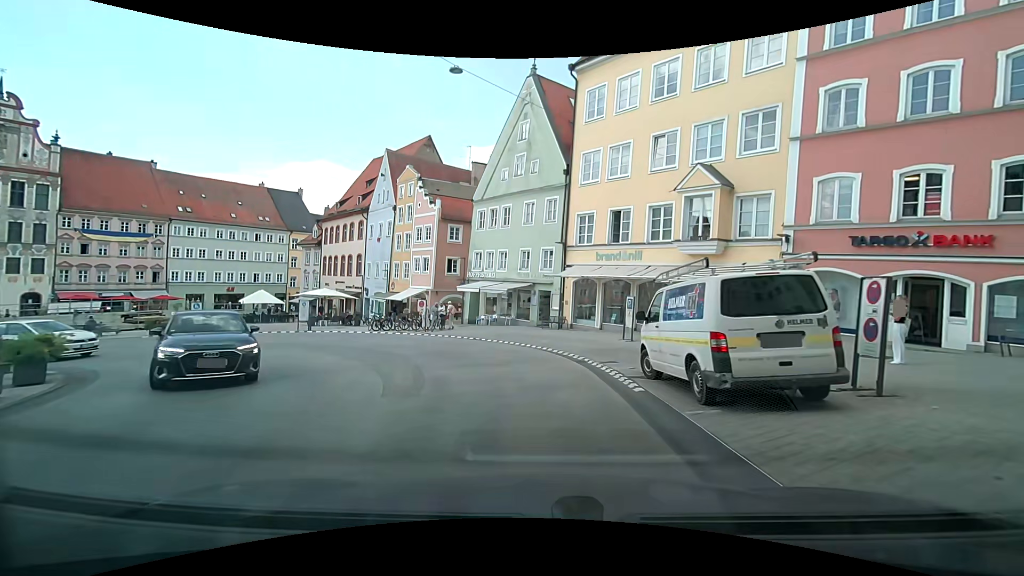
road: secondary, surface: asphalt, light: Day
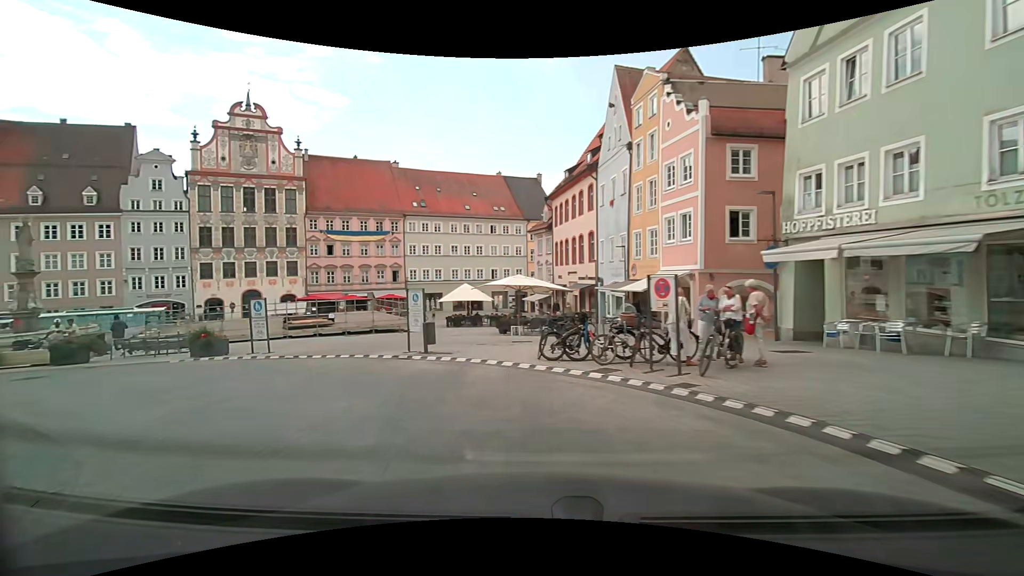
(-2.0, +18.9) m; -28°
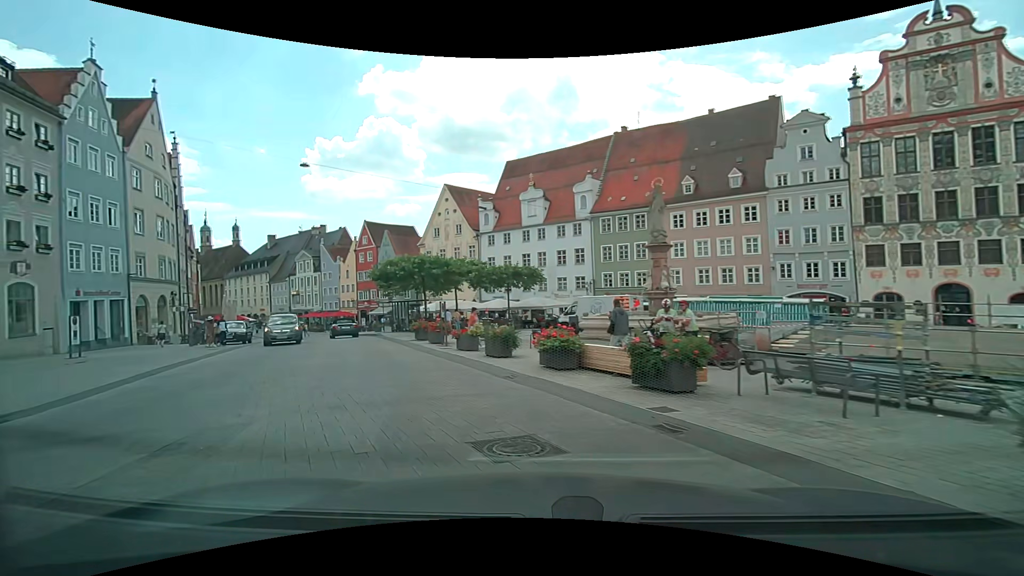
(-8.0, +12.1) m; -67°
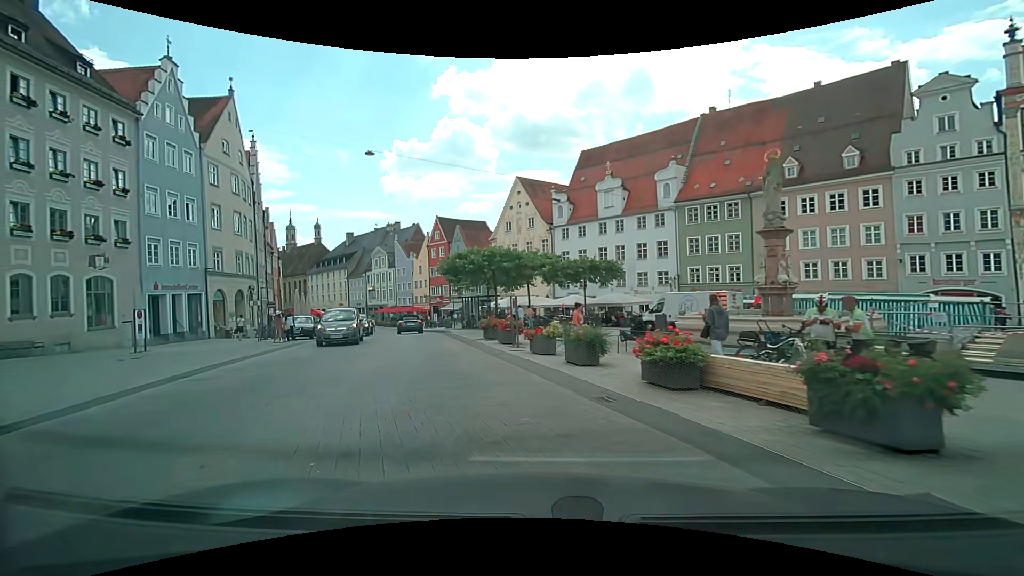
(-0.2, +2.9) m; -7°
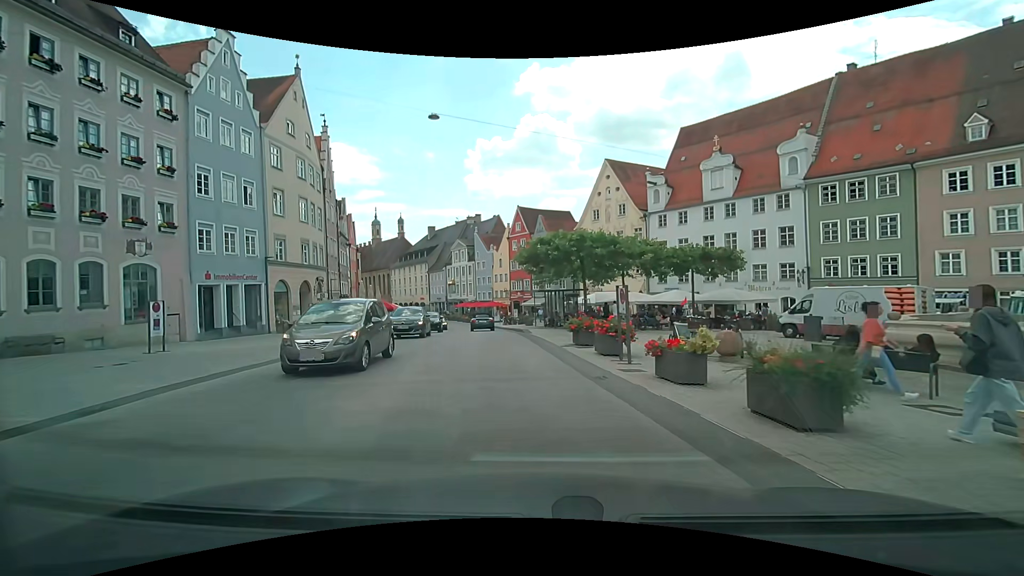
(-0.6, +5.9) m; -10°
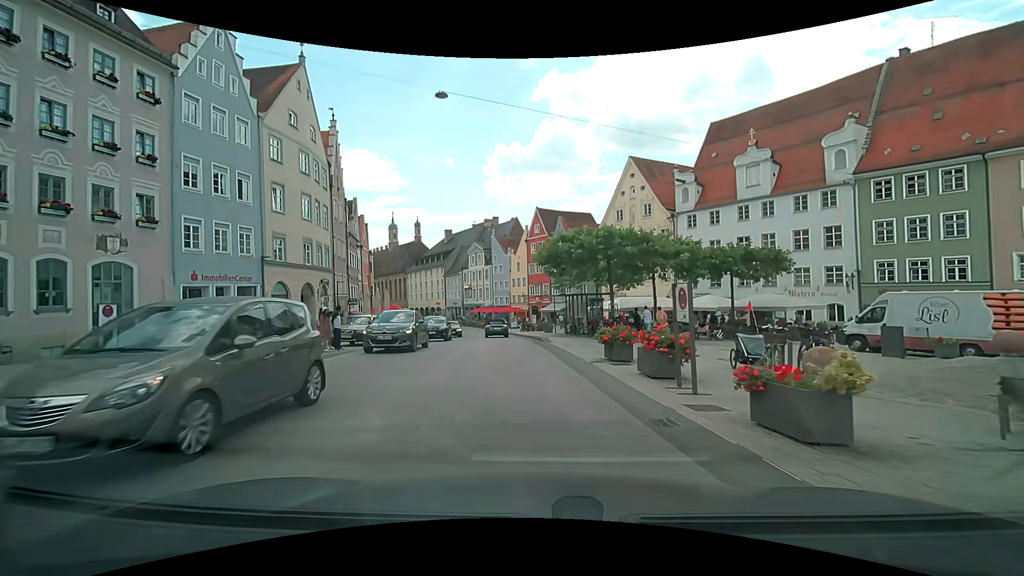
(0.0, +3.3) m; -1°
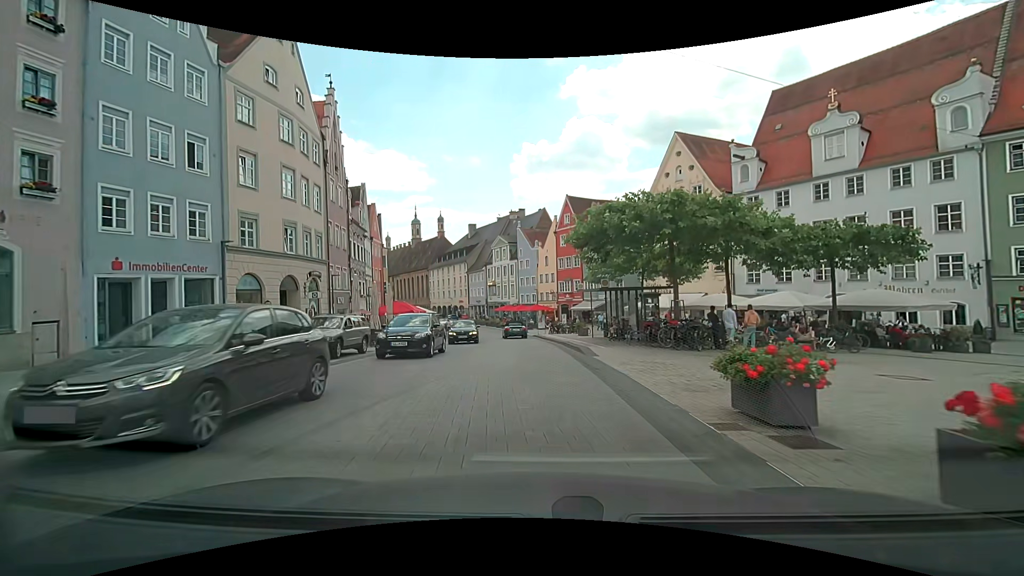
(-0.3, +7.4) m; -4°
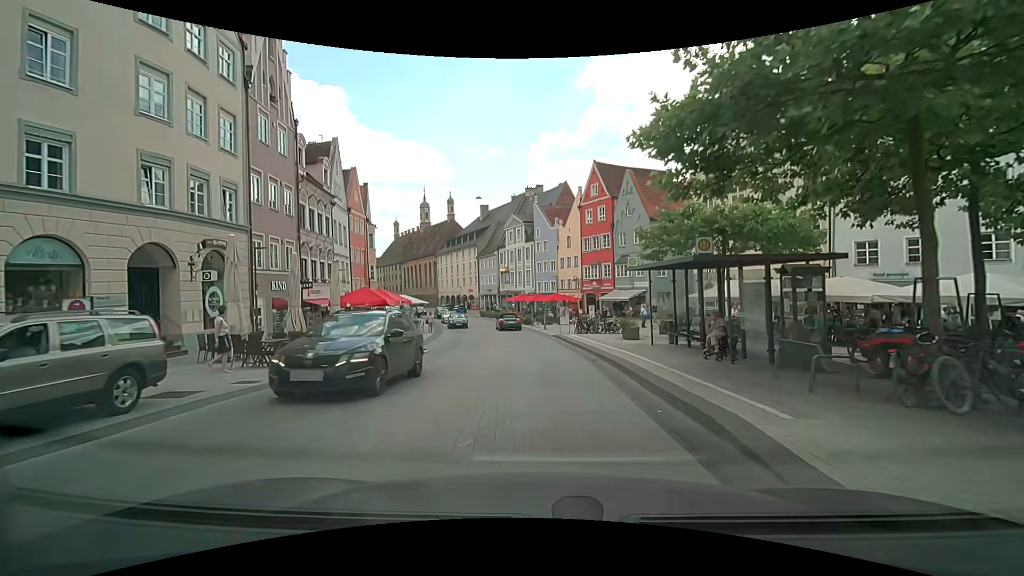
(-0.1, +12.4) m; -2°
(0, +10) (0, +20) (-1, +30) (-2, +40) (-3, +50) (-6, +59) (-9, +69) (-13, +78) (-16, +88) (-20, +97) m
